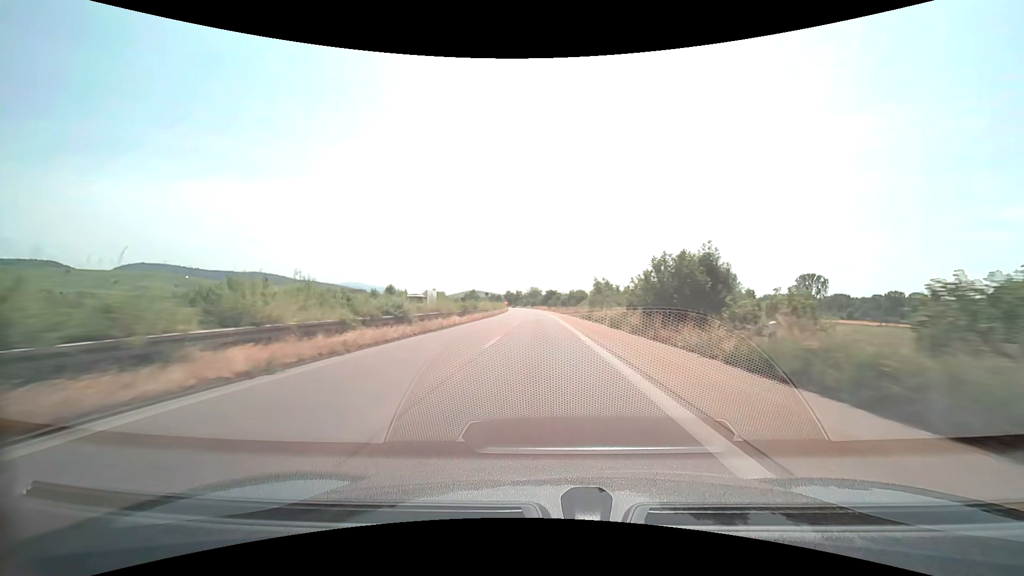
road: trunk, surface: asphalt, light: Day
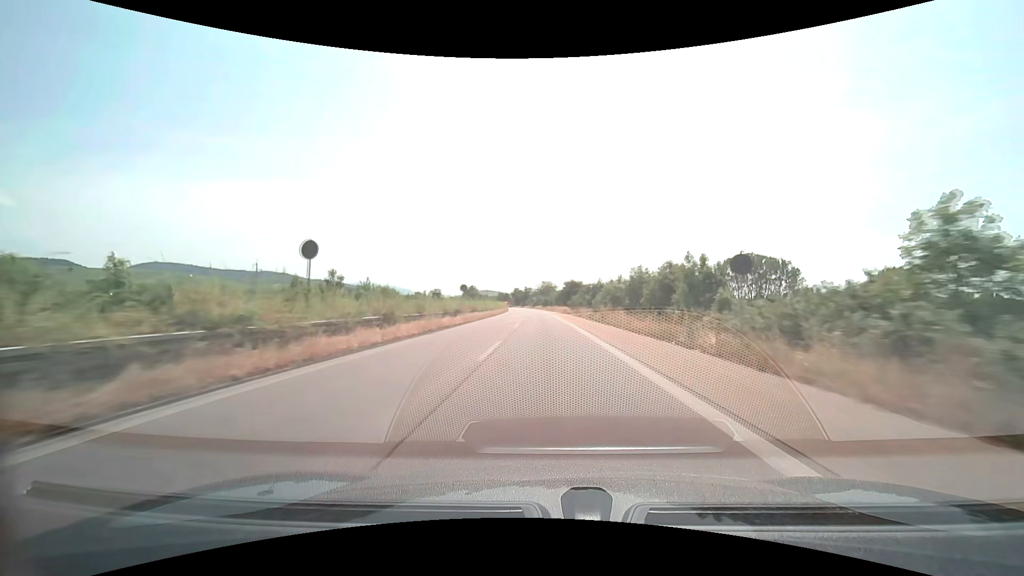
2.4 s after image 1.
(-0.9, +57.7) m; -2°
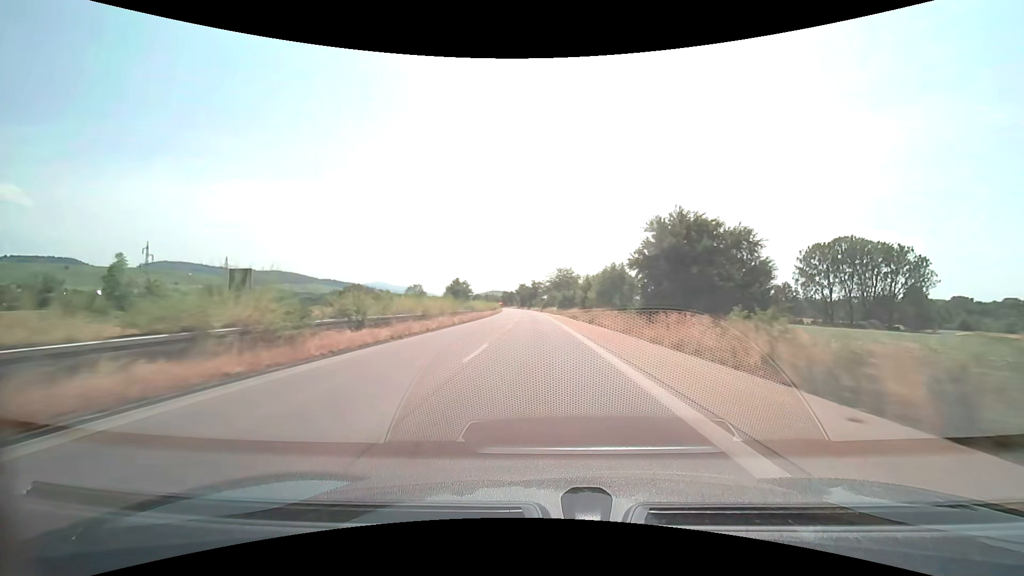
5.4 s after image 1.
(-0.9, +72.4) m; -1°
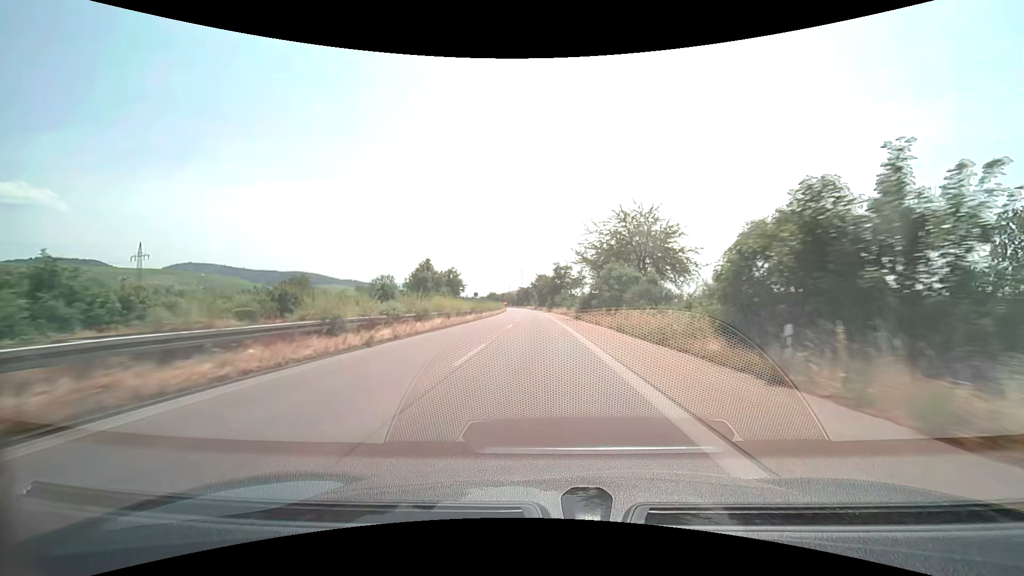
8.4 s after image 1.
(-1.6, +72.6) m; -3°
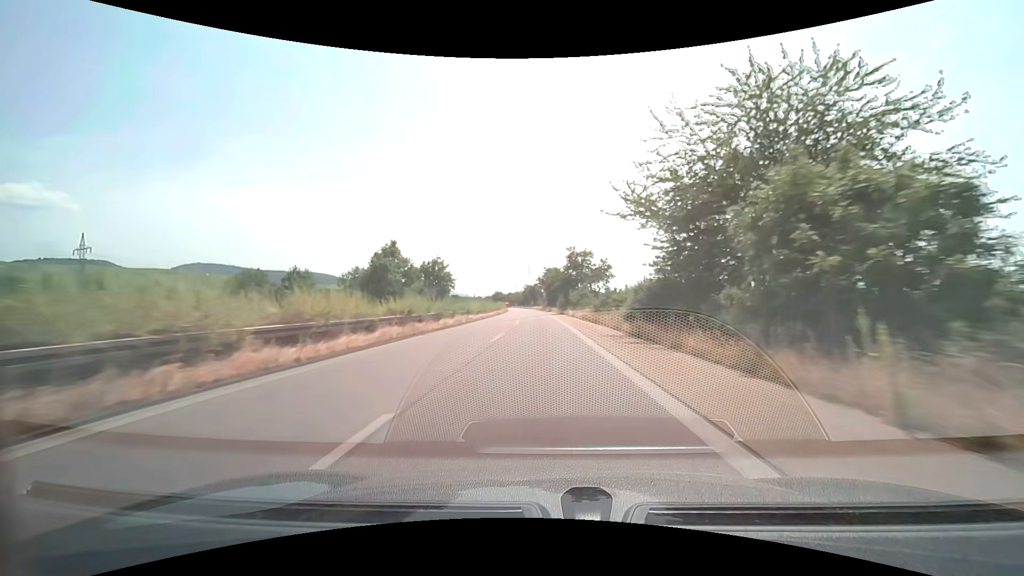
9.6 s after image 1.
(-0.3, +29.1) m; -1°
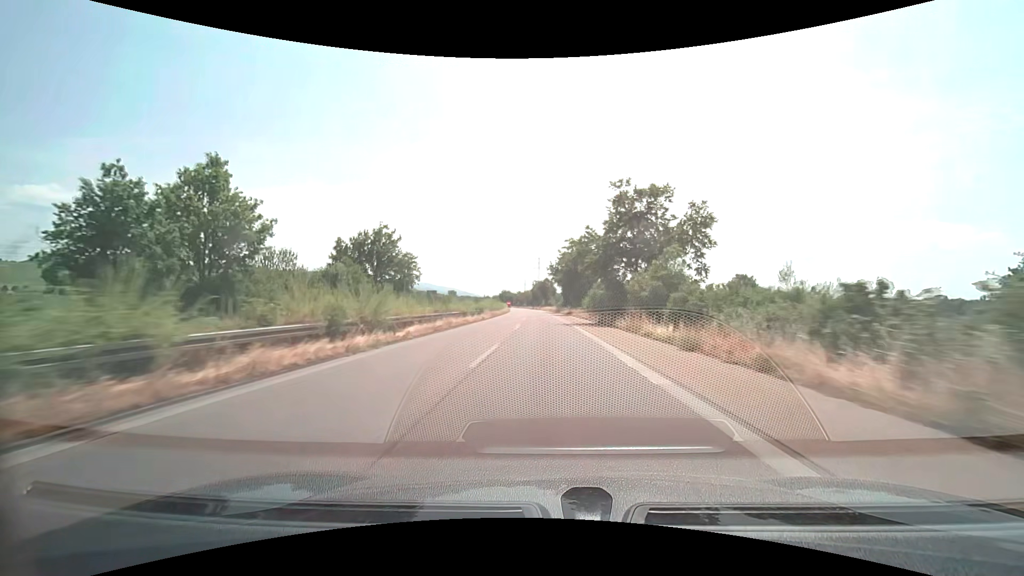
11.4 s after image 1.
(-0.6, +43.7) m; -1°
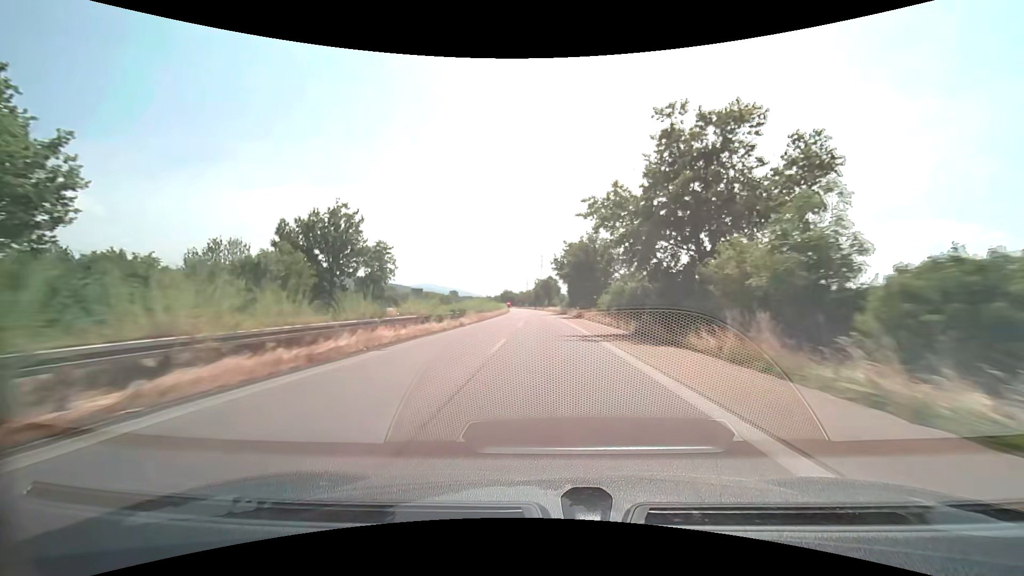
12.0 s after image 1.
(0.0, +14.6) m; 0°
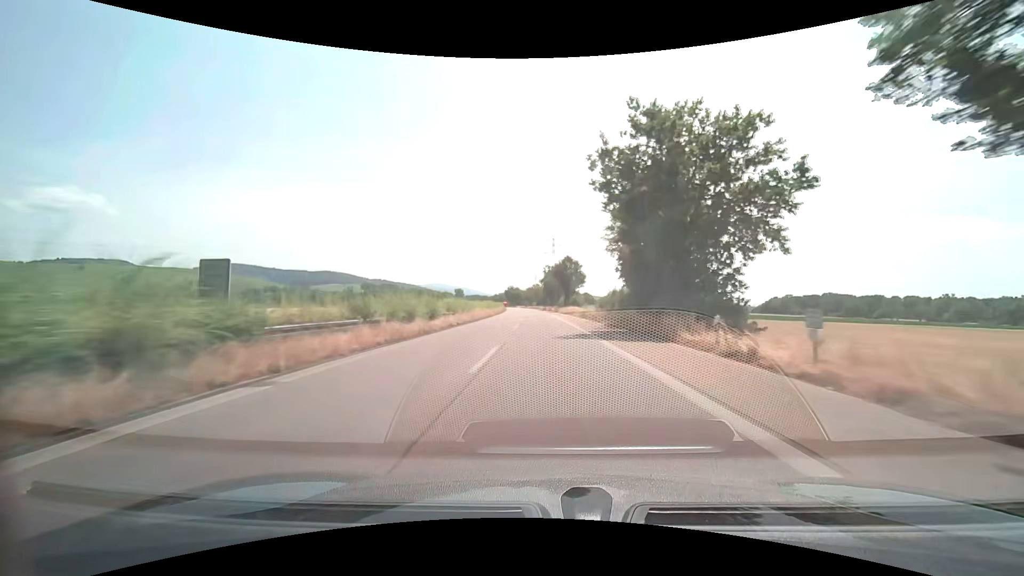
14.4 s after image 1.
(-0.7, +58.2) m; -1°
(0, +10) (0, +20) (0, +30) (0, +40) (-1, +50) (-1, +60) (-1, +70) (-1, +80) (-2, +90) (-2, +100) m
